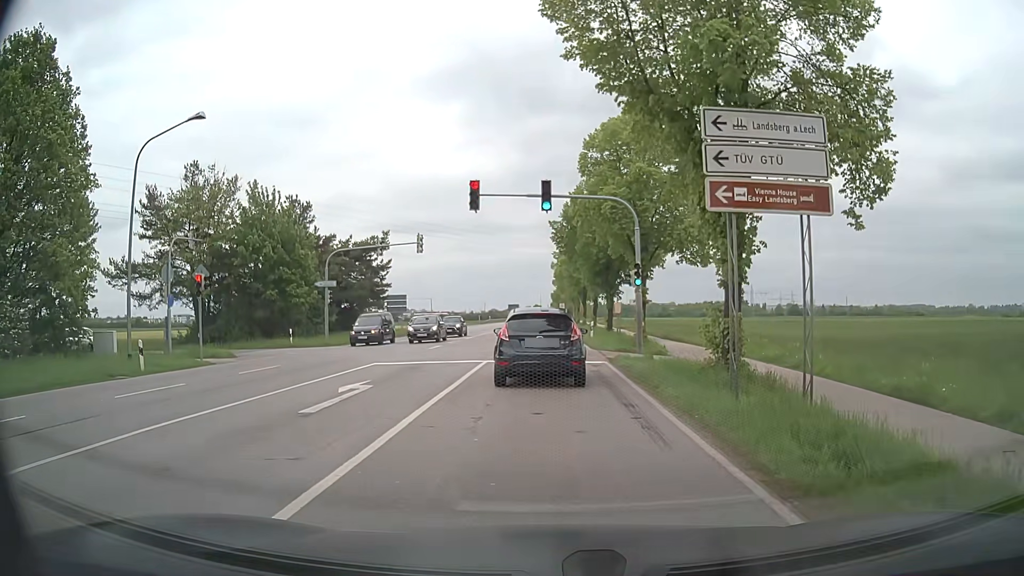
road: secondary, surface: asphalt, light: Day
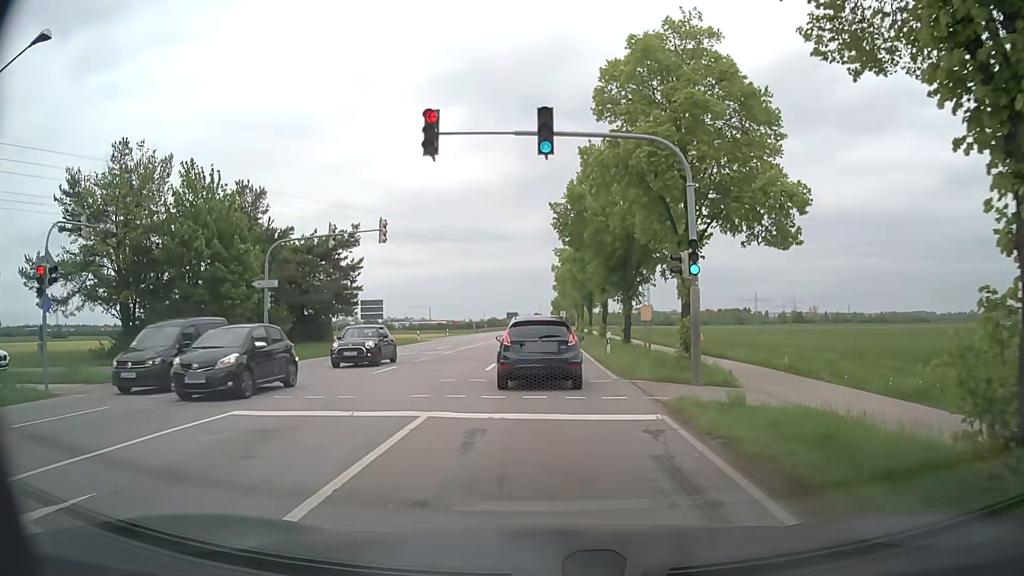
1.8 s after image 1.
(+0.1, +9.7) m; +1°
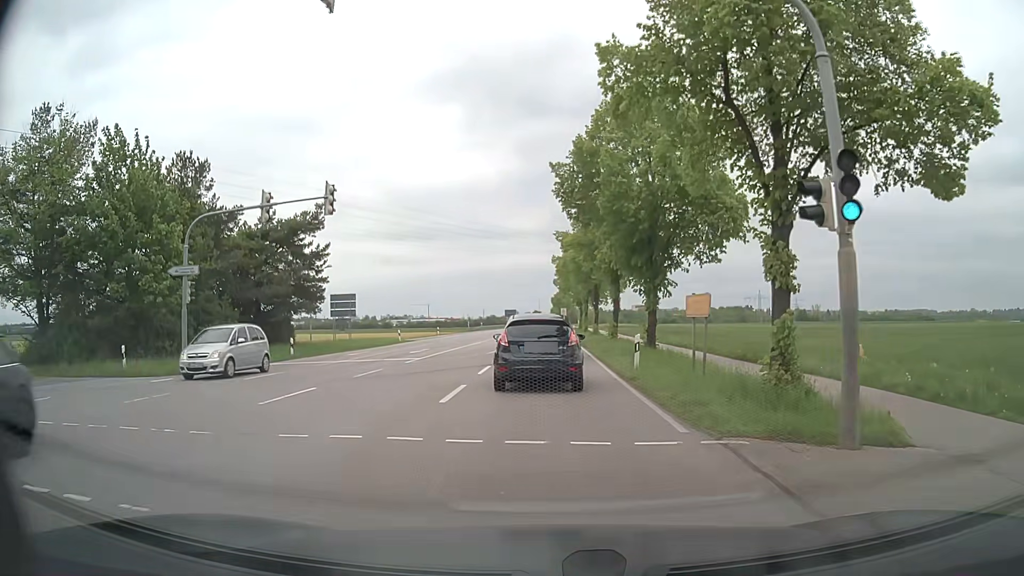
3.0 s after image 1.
(0.0, +8.4) m; +1°
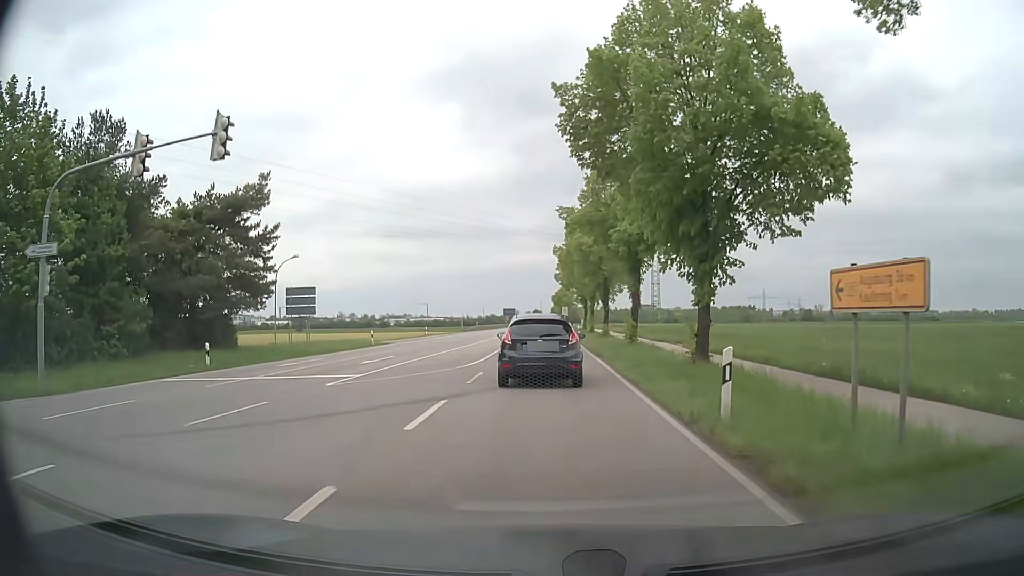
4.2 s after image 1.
(-0.1, +8.9) m; -1°
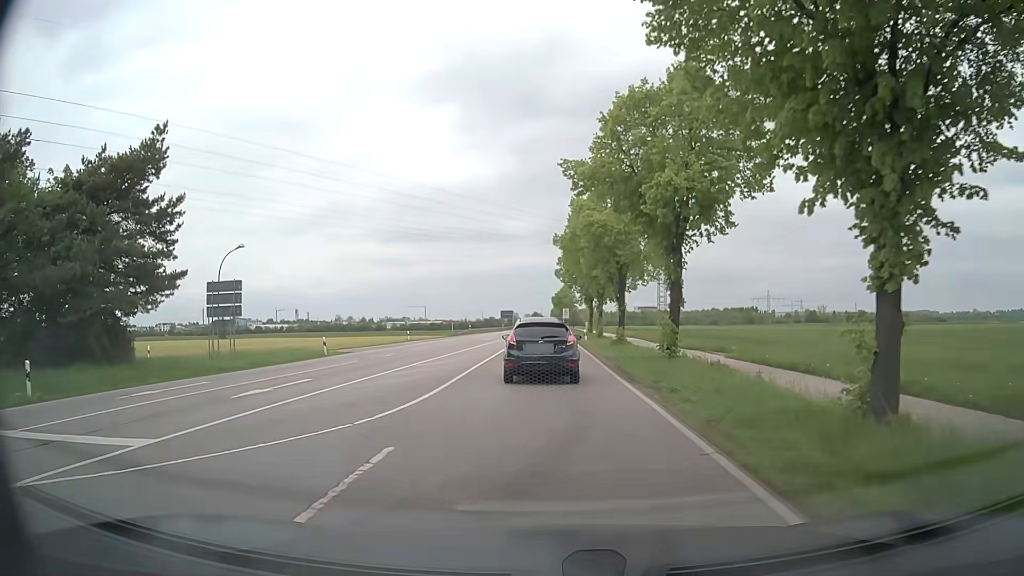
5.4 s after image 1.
(+0.1, +10.5) m; +1°
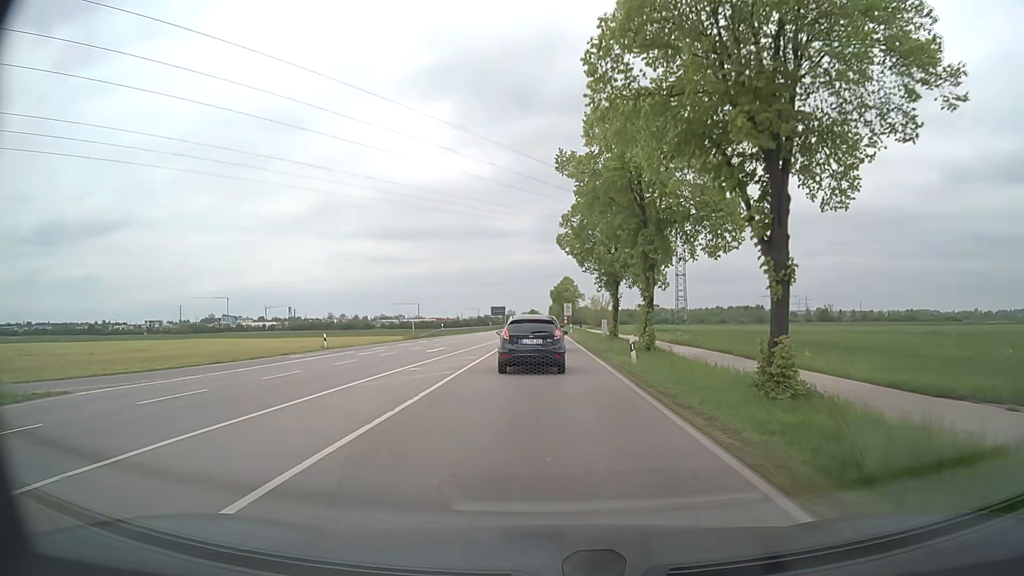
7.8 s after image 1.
(0.0, +26.5) m; 0°
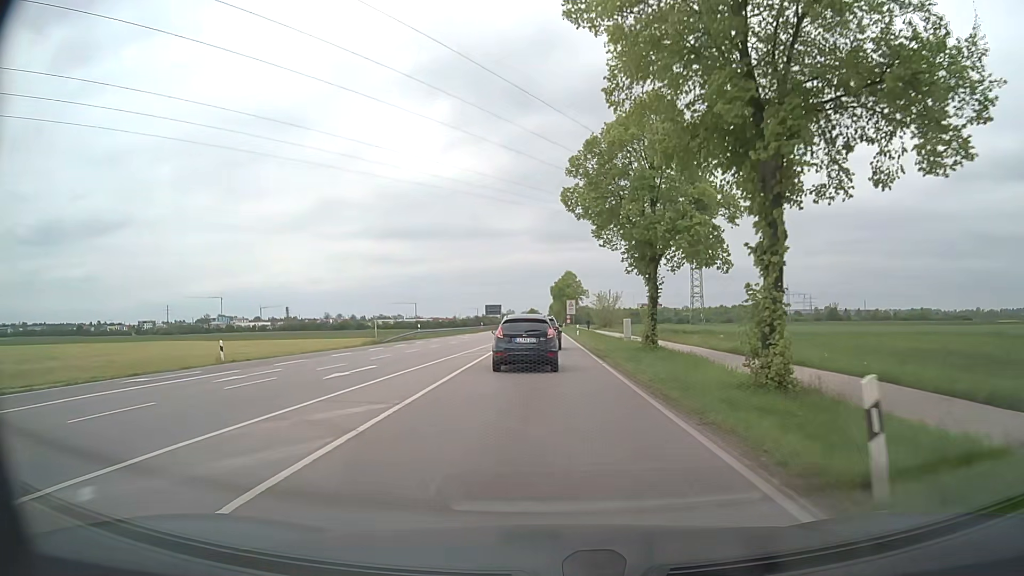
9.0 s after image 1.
(-0.1, +15.0) m; 0°
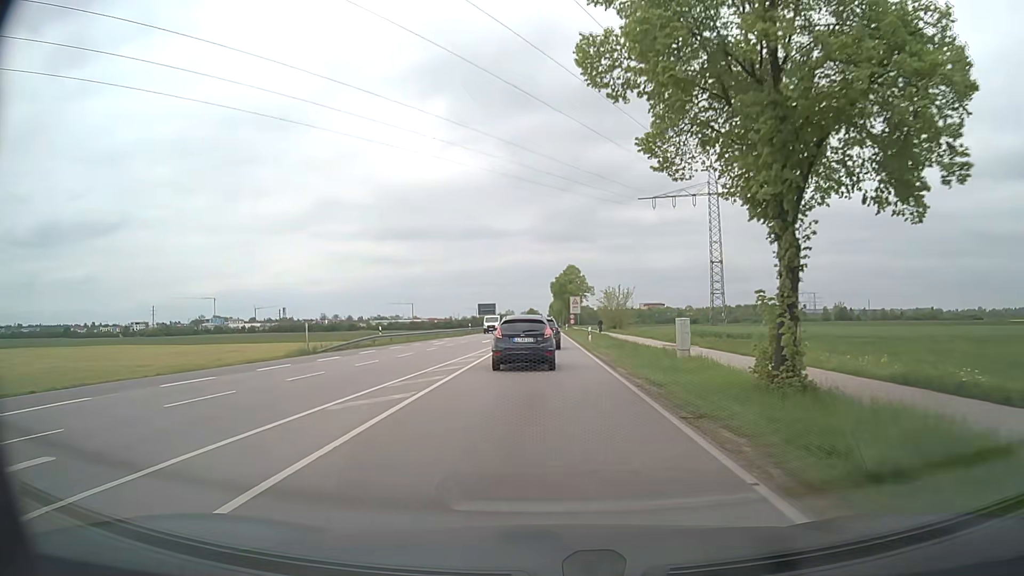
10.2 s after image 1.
(0.0, +15.6) m; 0°
(0, +10) (0, +20) (0, +30) (0, +40) (0, +50) (0, +60) (0, +70) (0, +80) (0, +90) (0, +100) m
